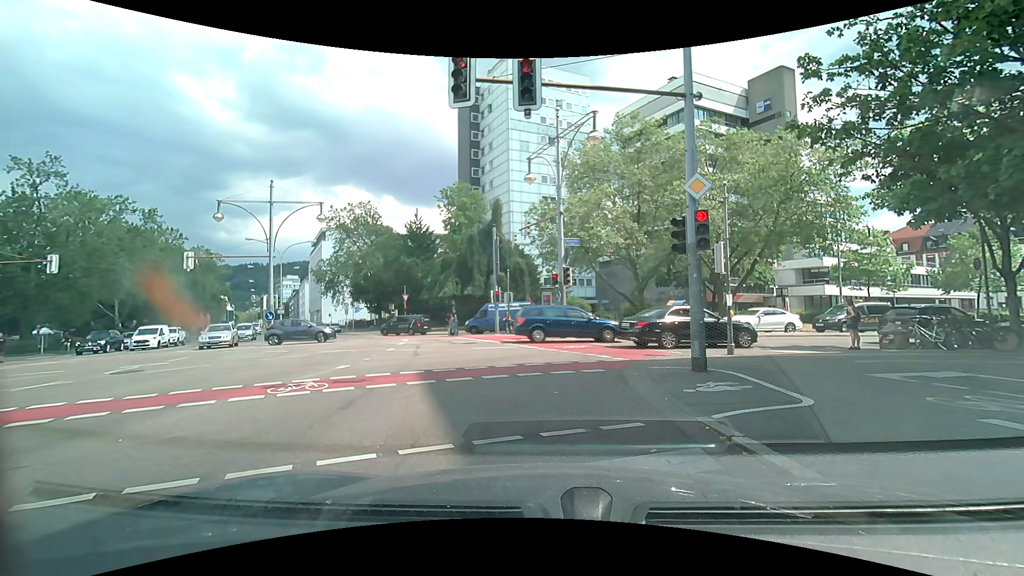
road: secondary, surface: asphalt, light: Day
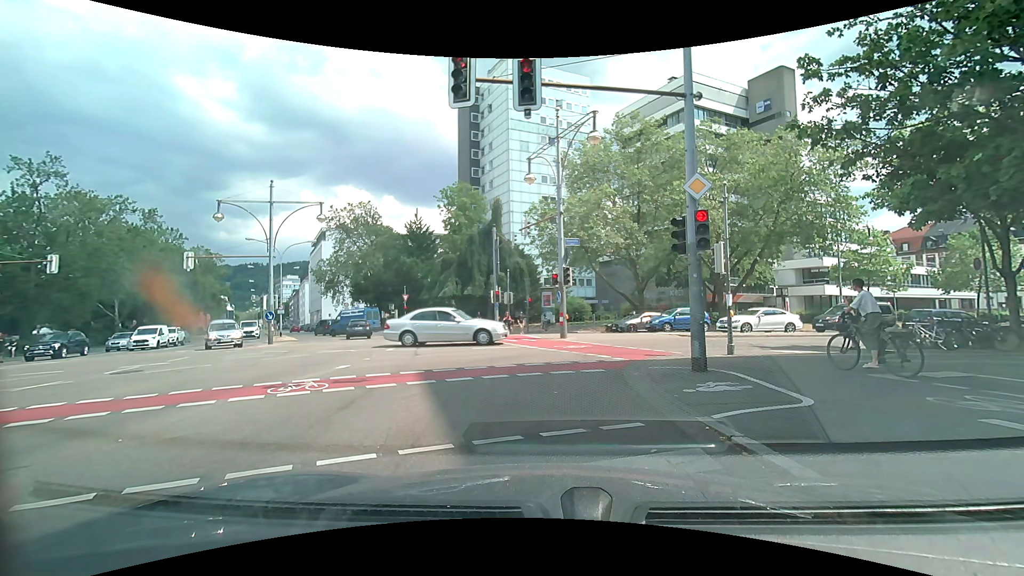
(0.0, 0.0) m; 0°
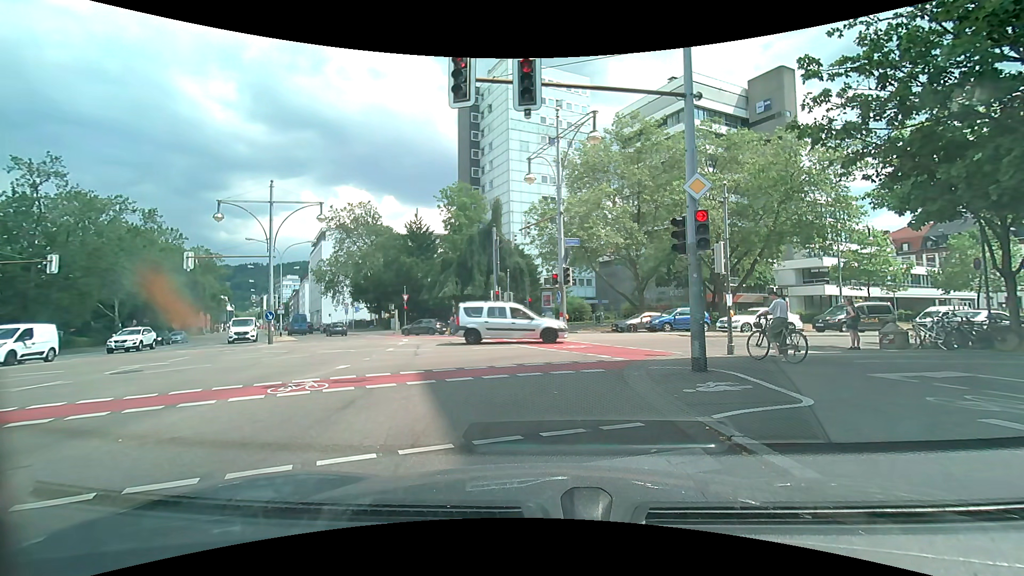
(0.0, 0.0) m; 0°
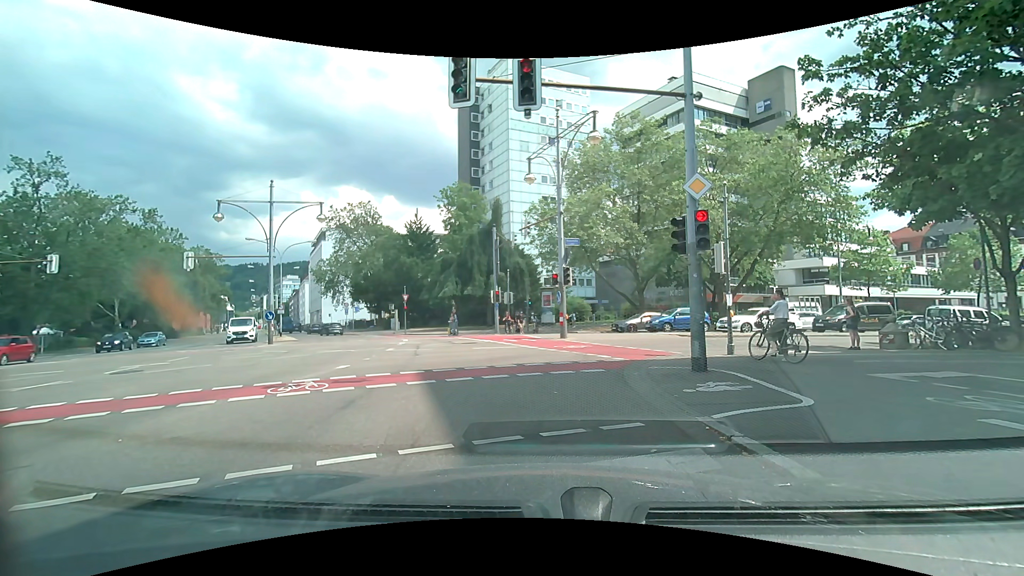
(0.0, 0.0) m; 0°
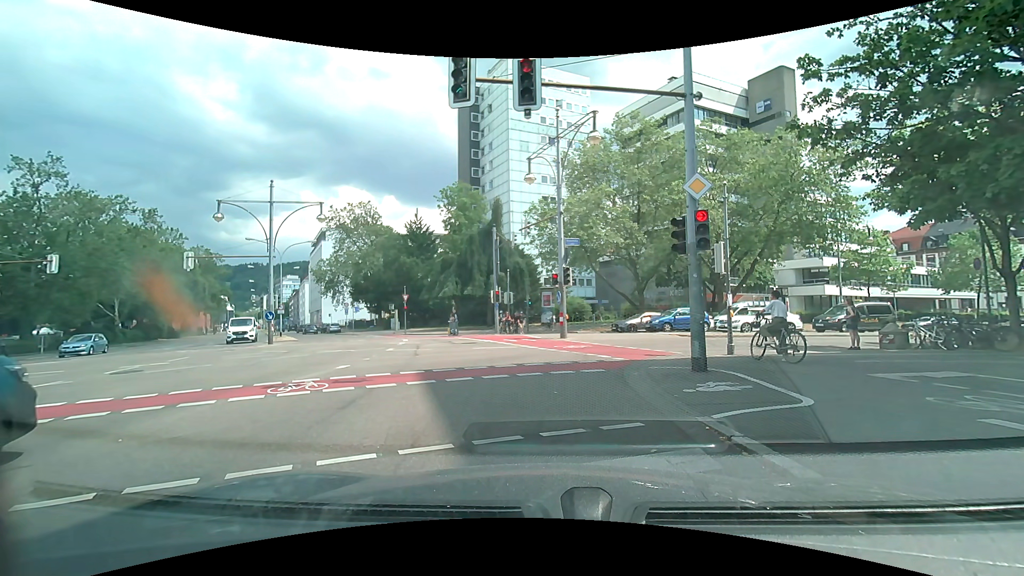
(0.0, 0.0) m; 0°
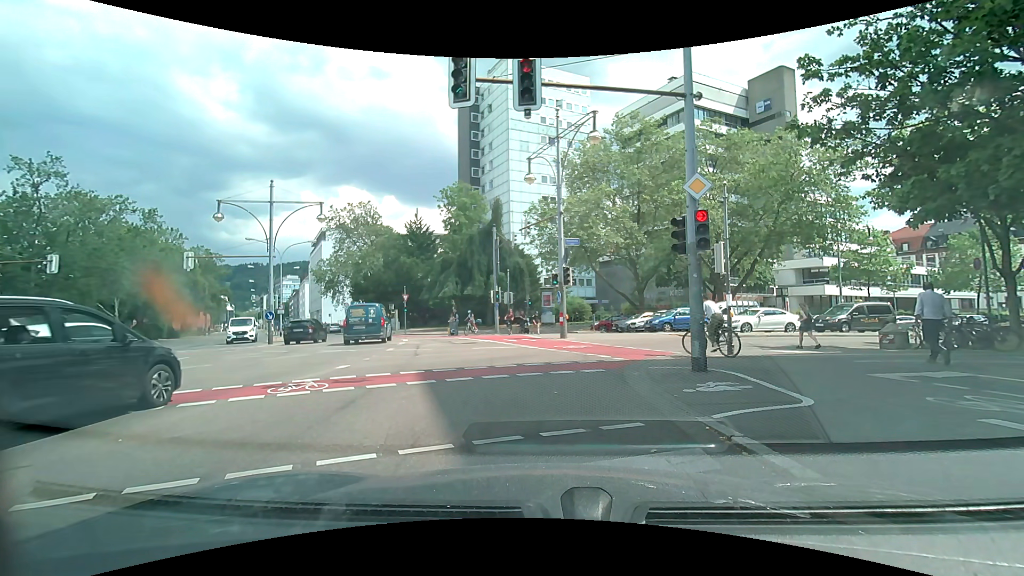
(0.0, 0.0) m; 0°
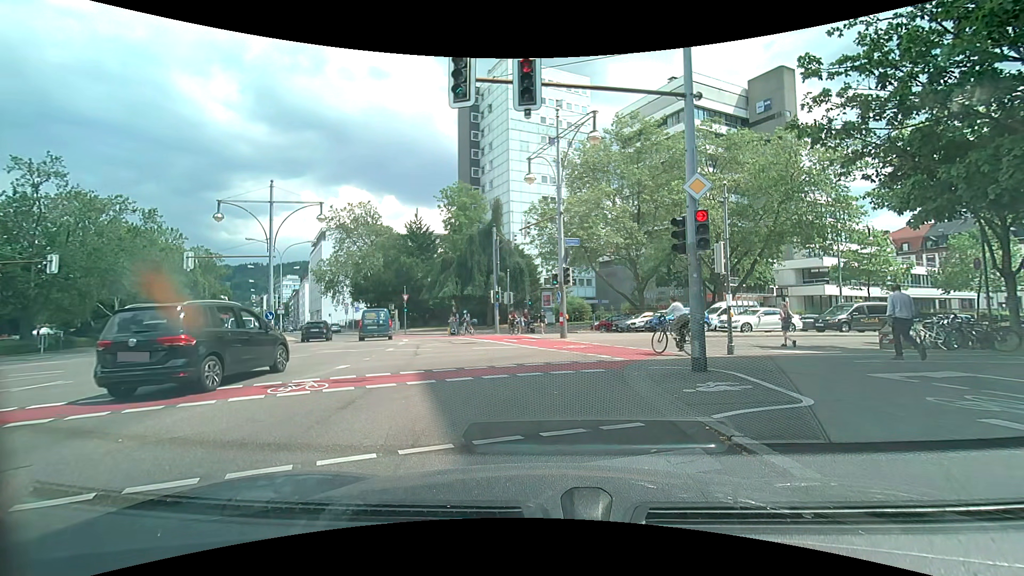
(0.0, 0.0) m; 0°
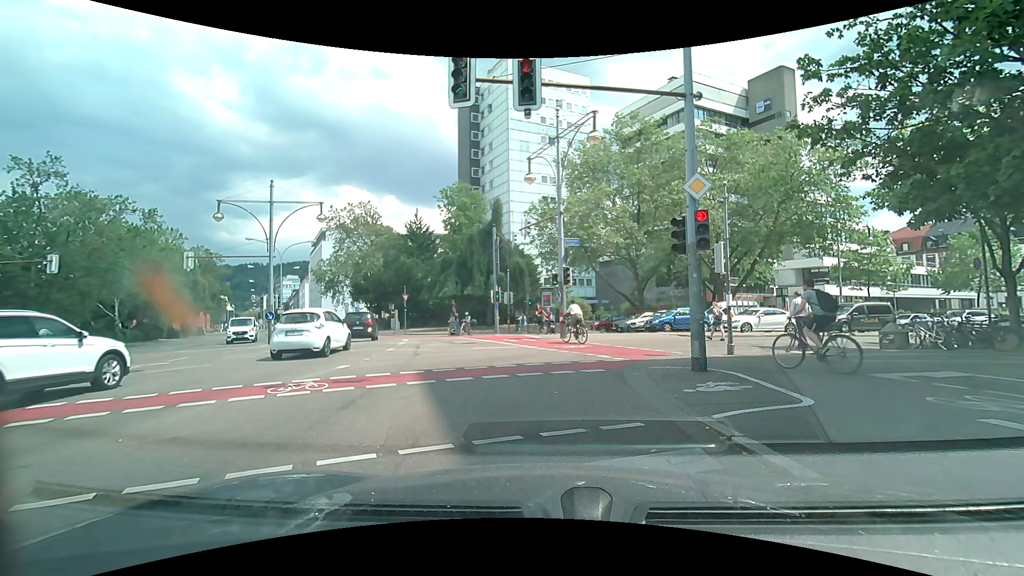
(0.0, 0.0) m; 0°
(-1, +10) (+3, +19) (+12, +24) (+21, +27) (+30, +31) (+39, +35) (+49, +38) (+58, +42) (+67, +46) (+77, +49) m
